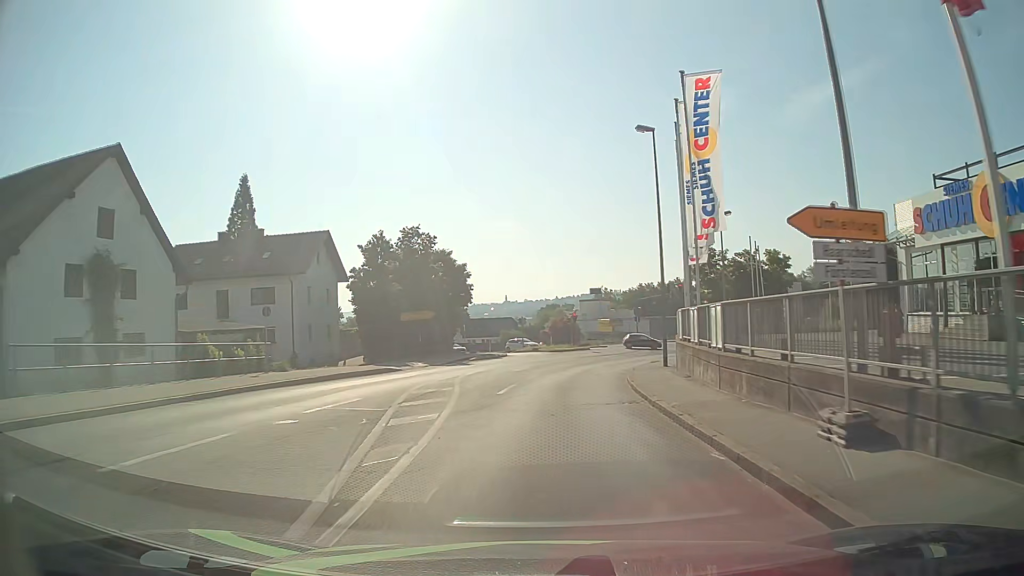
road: tertiary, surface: asphalt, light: Day
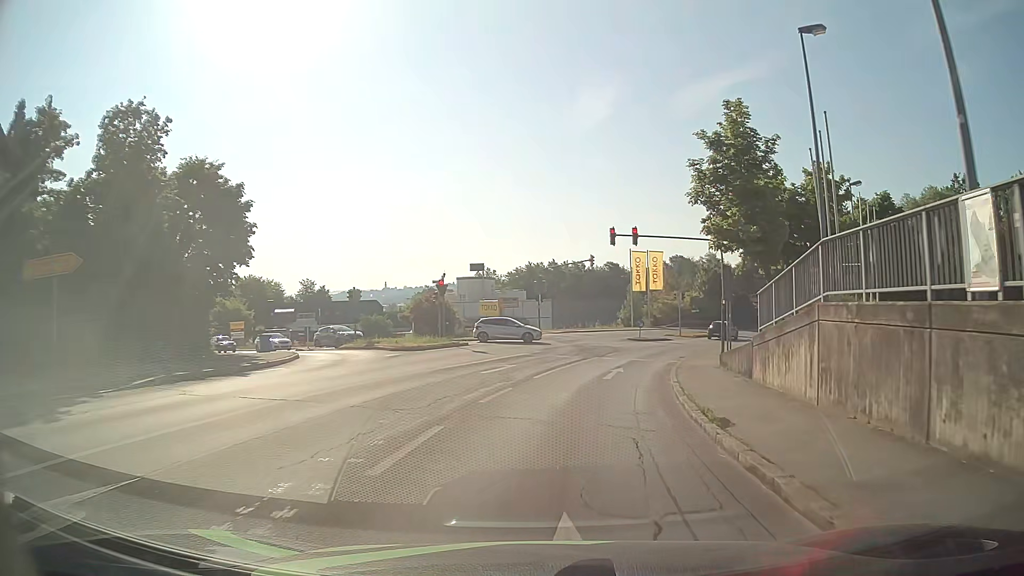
(+1.9, +27.3) m; +11°
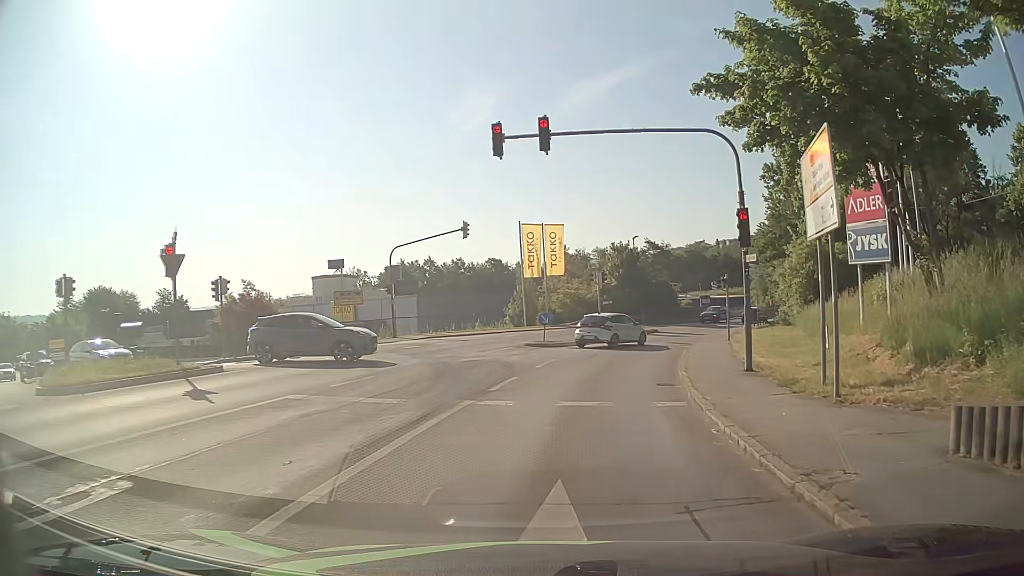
(+1.4, +17.4) m; +10°
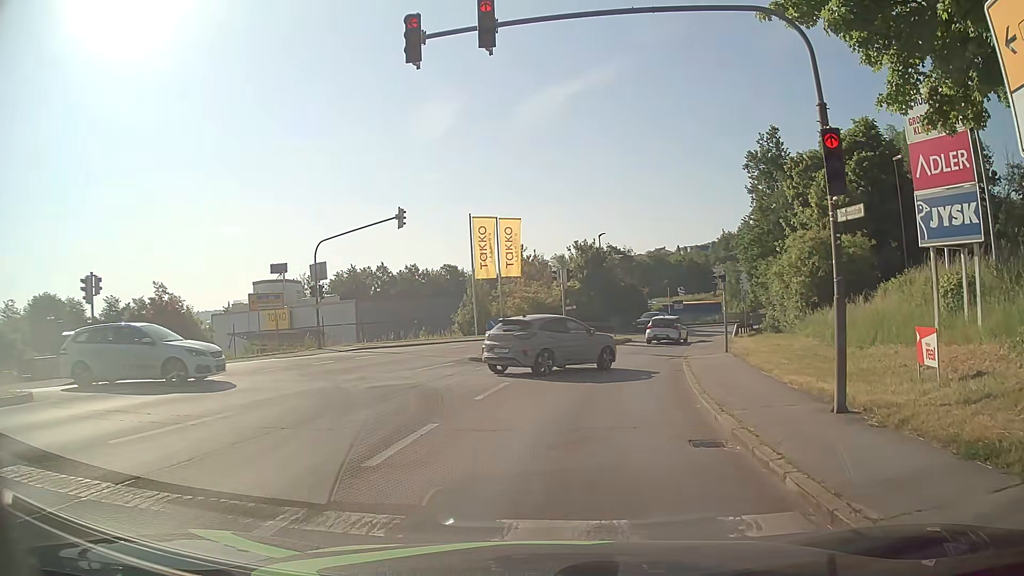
(+0.1, +6.3) m; +3°
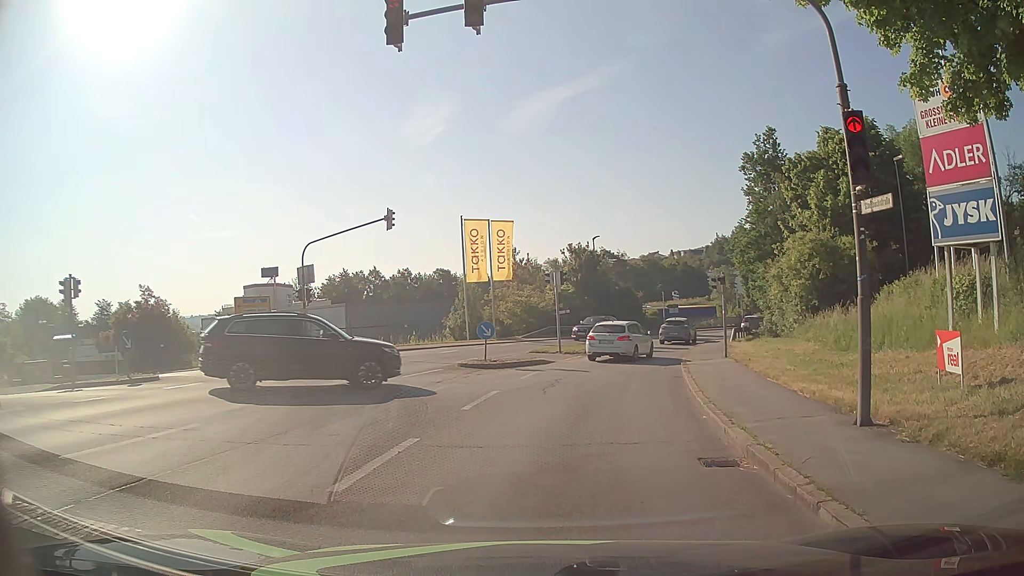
(0.0, +0.9) m; -1°
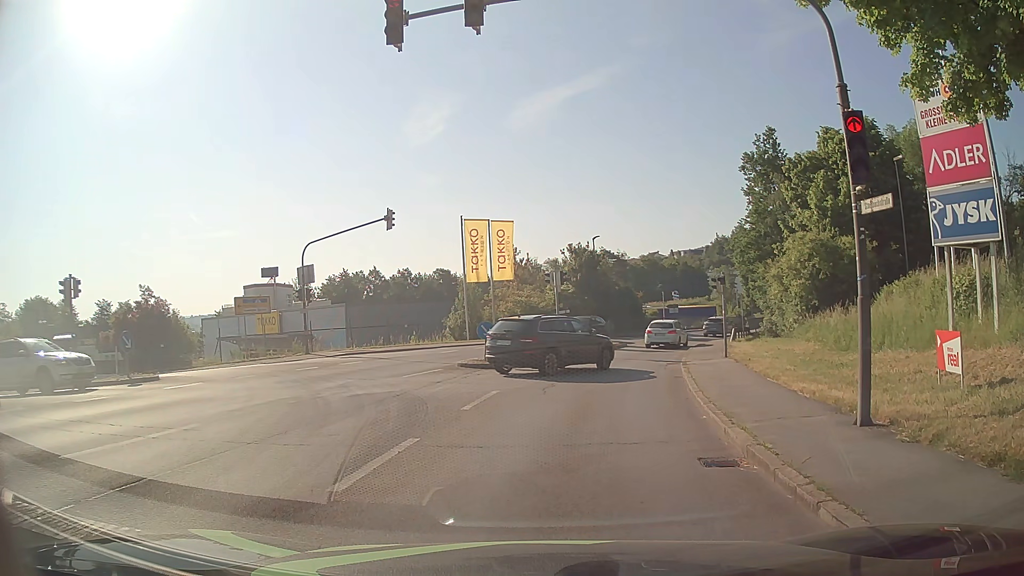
(0.0, 0.0) m; 0°
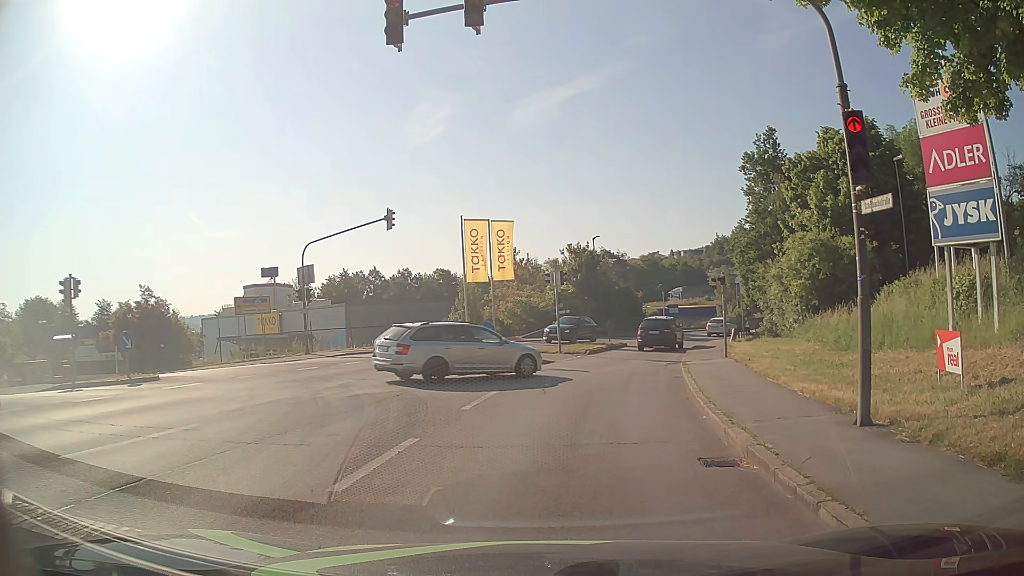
(0.0, 0.0) m; 0°
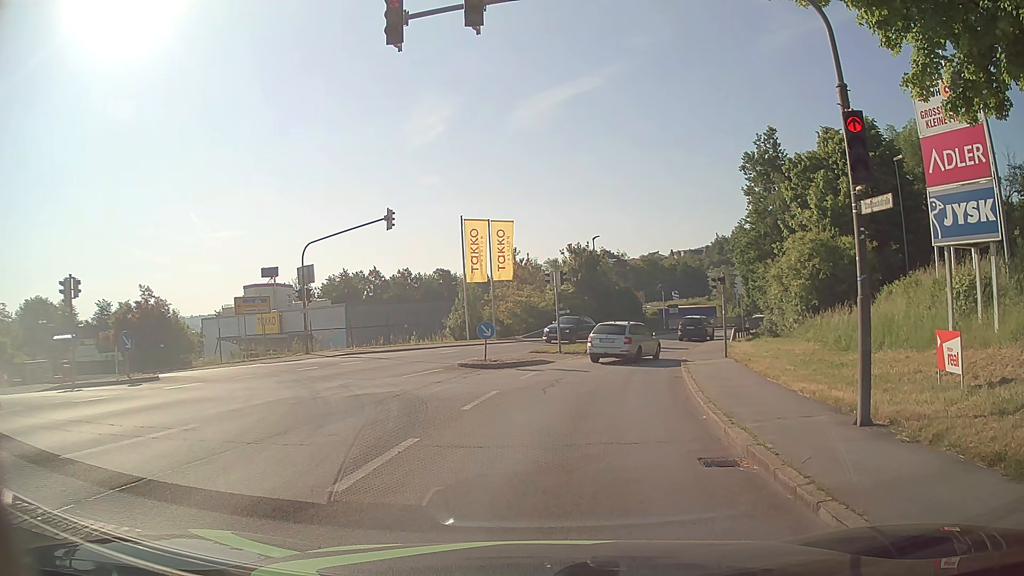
(0.0, 0.0) m; 0°
(+1, +10) (+2, +20) (+5, +30) (+8, +39) (+12, +48) (+17, +57) (+23, +65) (+30, +73) (+36, +80) (+42, +88) m
